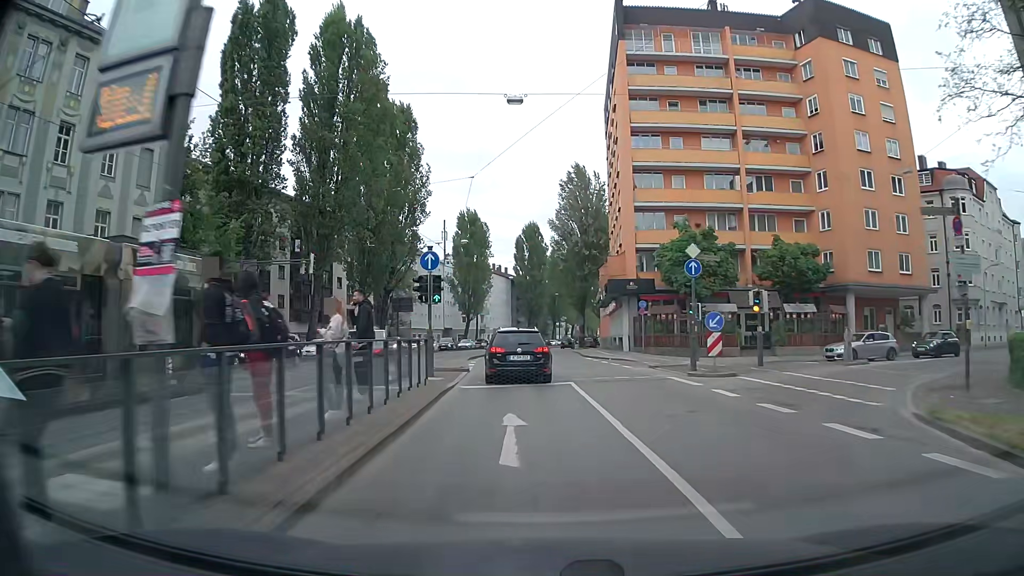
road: tertiary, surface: asphalt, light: Day
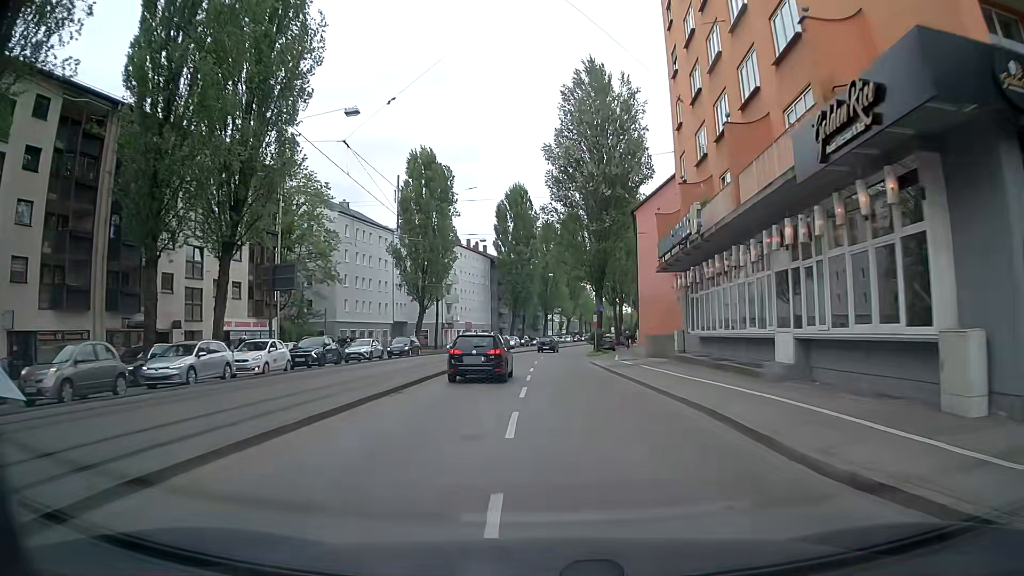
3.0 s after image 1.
(-0.5, +36.3) m; +1°
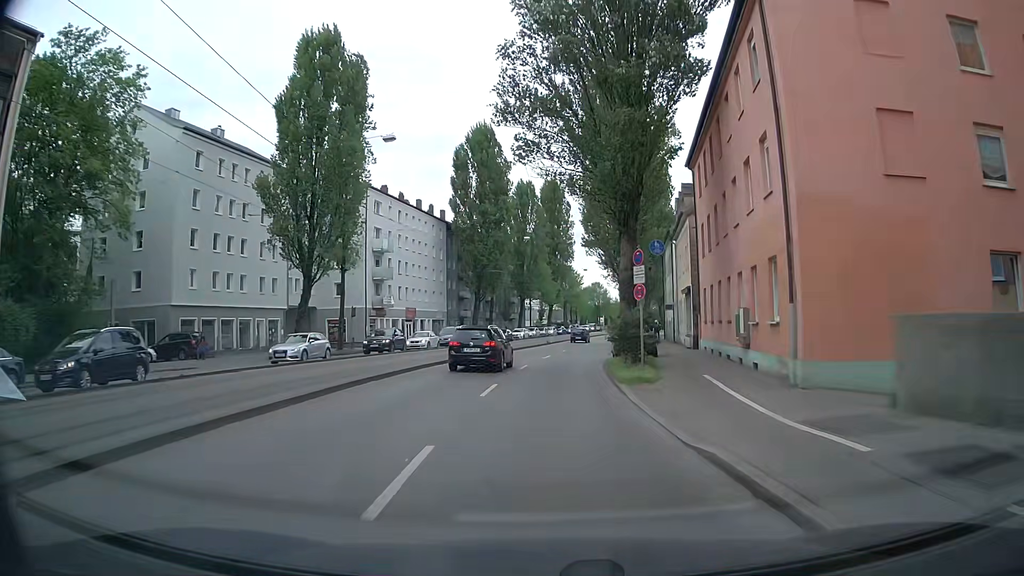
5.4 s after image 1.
(+0.6, +31.1) m; +2°
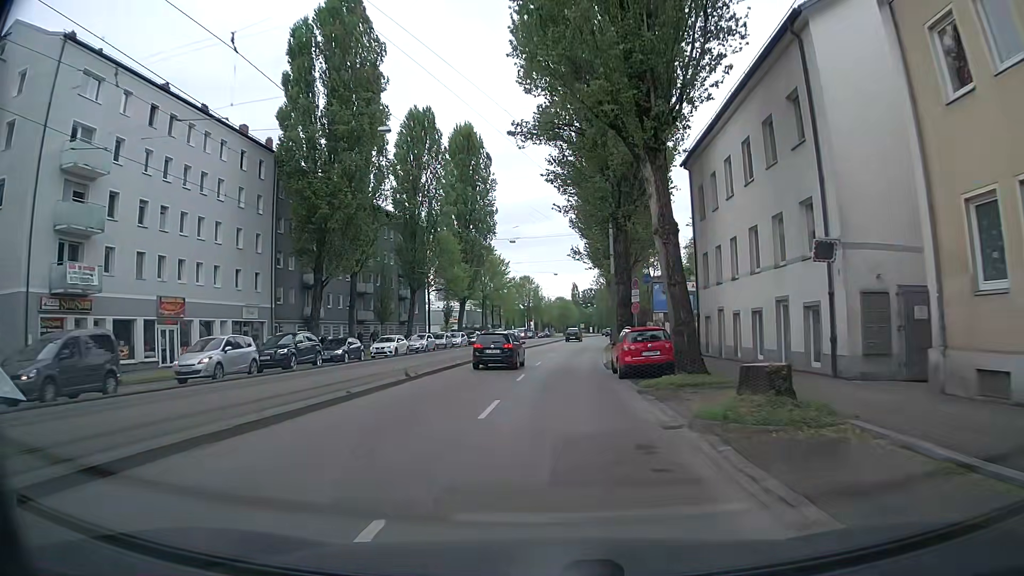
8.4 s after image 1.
(+1.7, +38.9) m; +6°
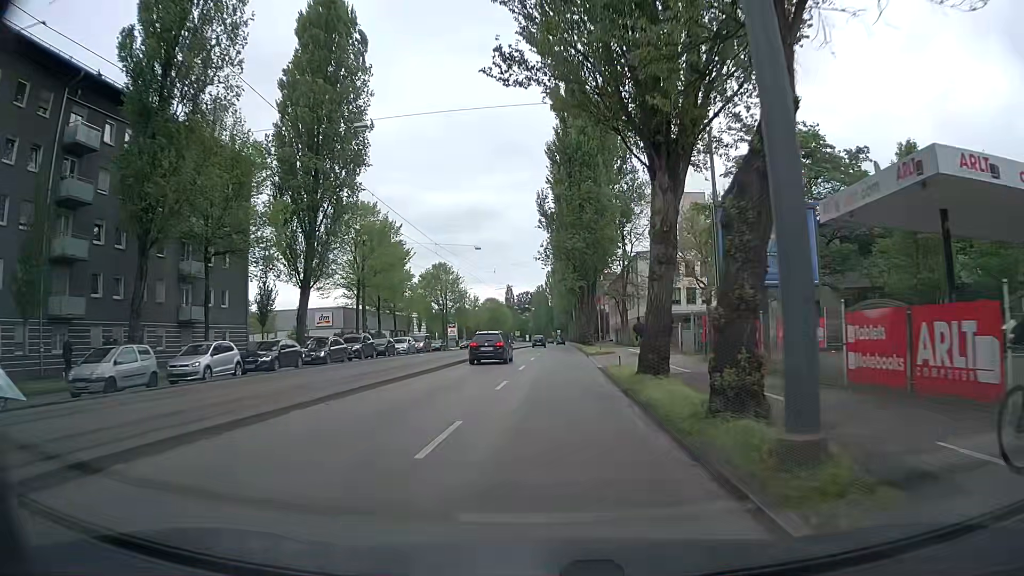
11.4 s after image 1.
(+1.5, +39.6) m; +5°
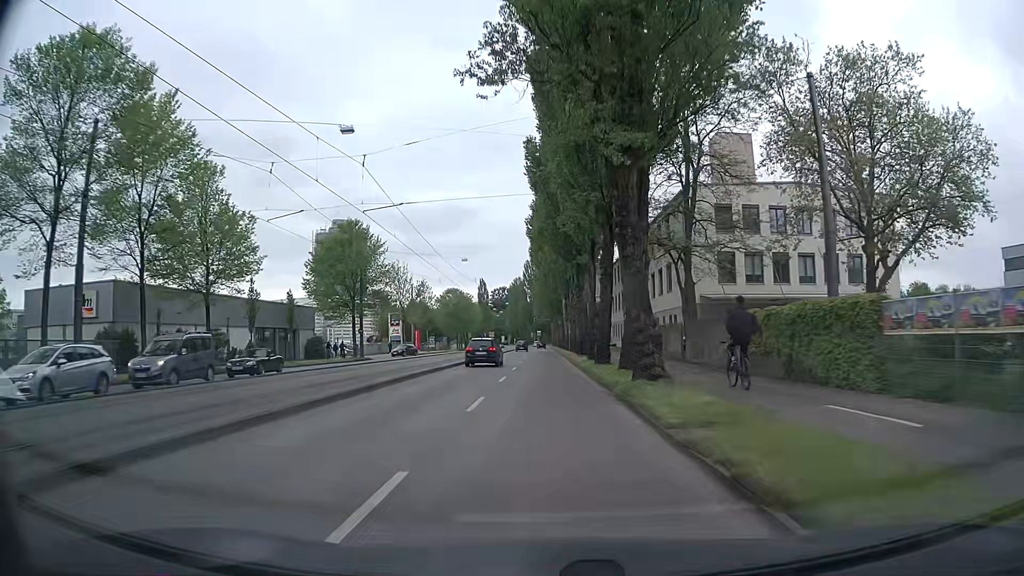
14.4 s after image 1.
(+0.8, +39.8) m; +1°
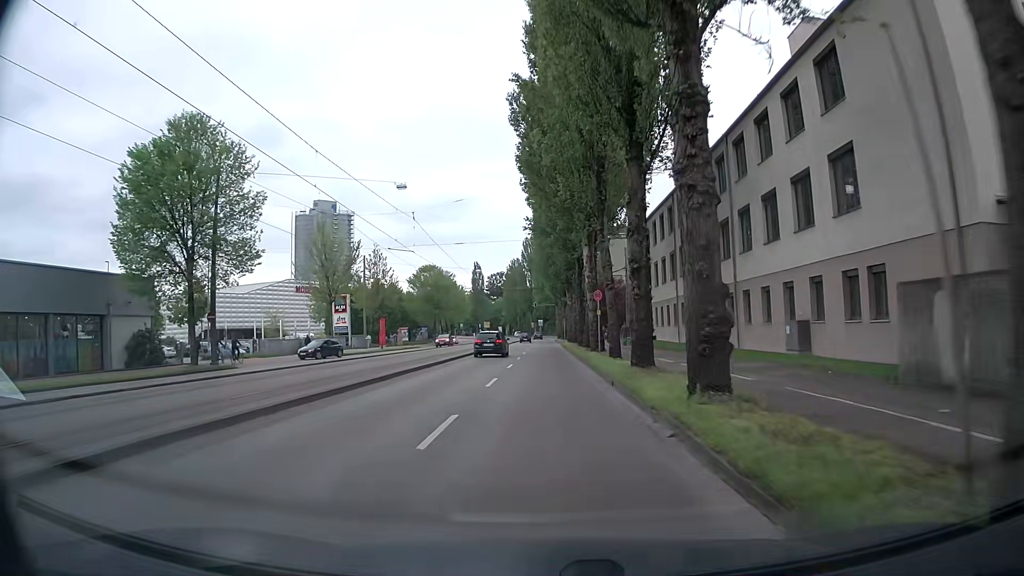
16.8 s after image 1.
(+0.2, +31.9) m; 0°
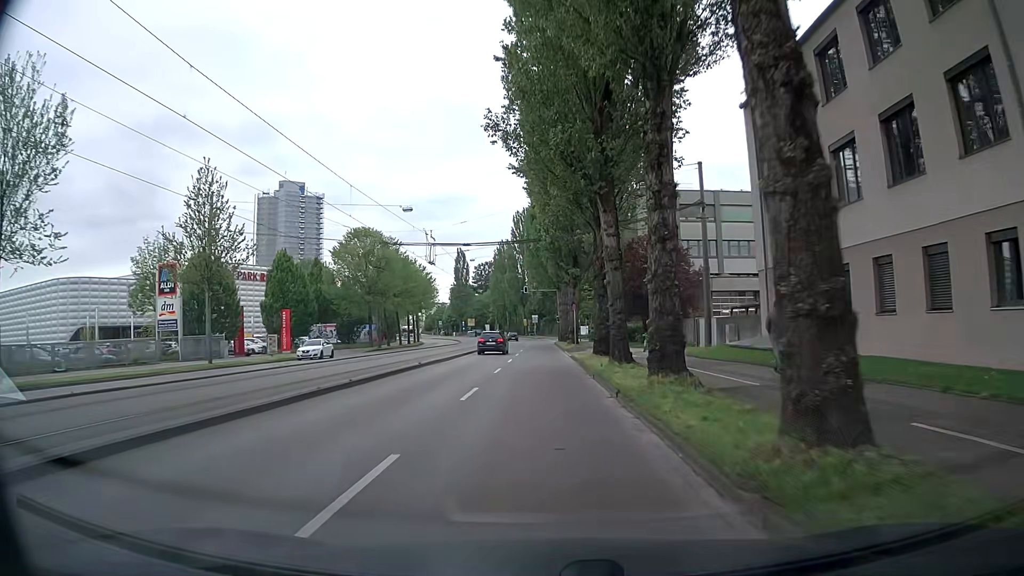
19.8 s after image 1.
(+0.4, +39.7) m; 0°
